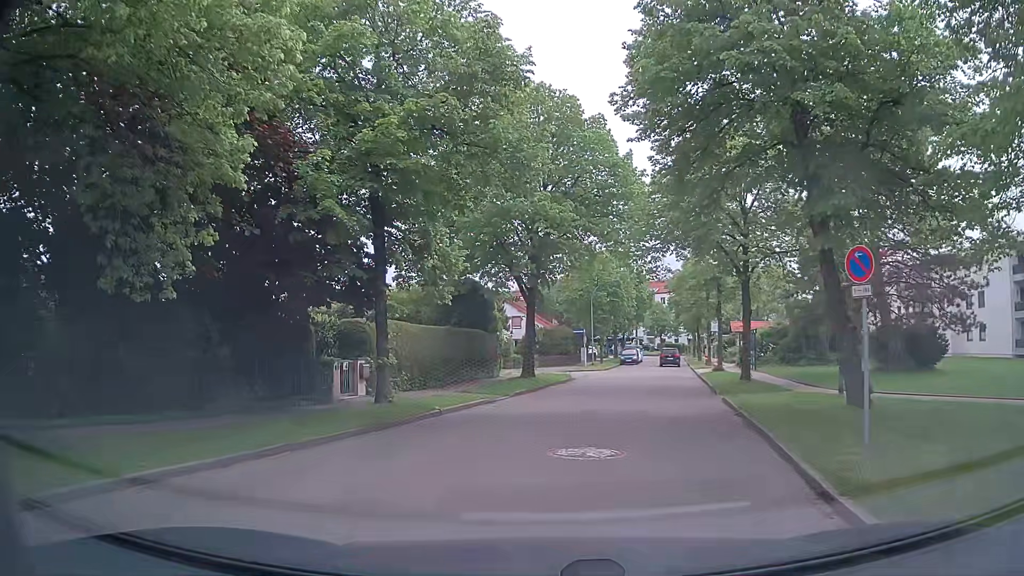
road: residential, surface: asphalt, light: Day
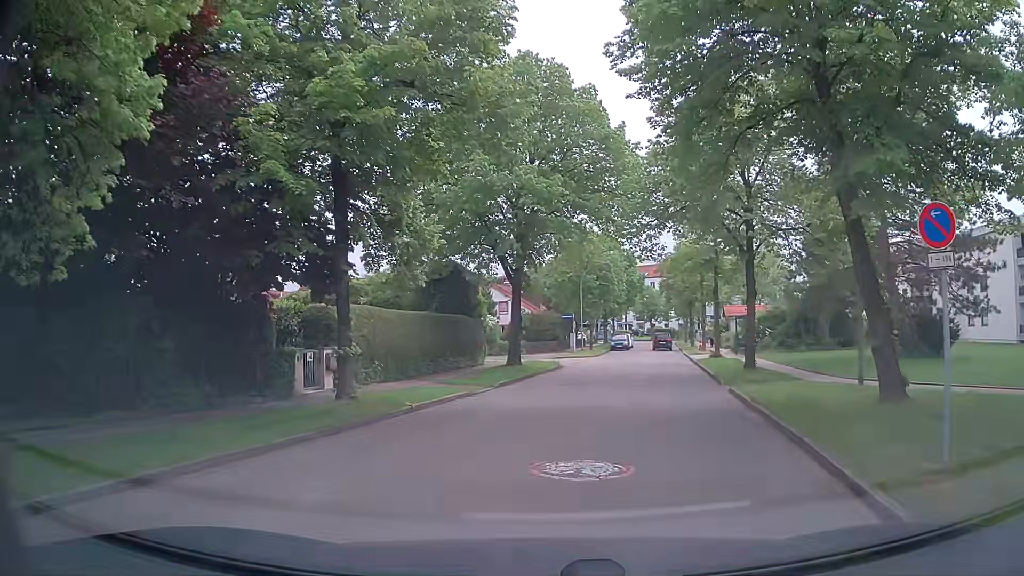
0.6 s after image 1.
(0.0, +2.0) m; +1°
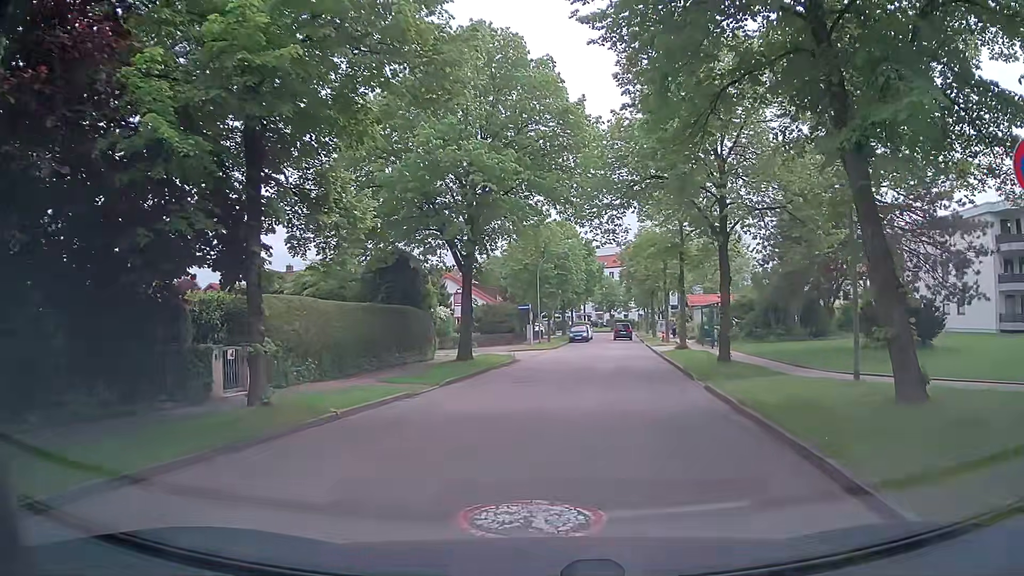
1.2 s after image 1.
(0.0, +2.1) m; +4°
